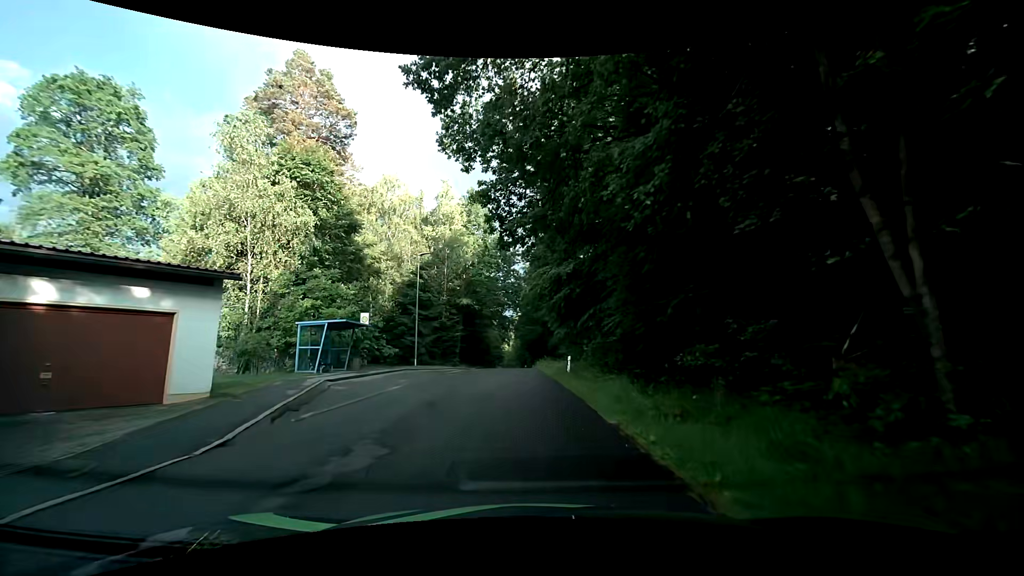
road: residential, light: Day
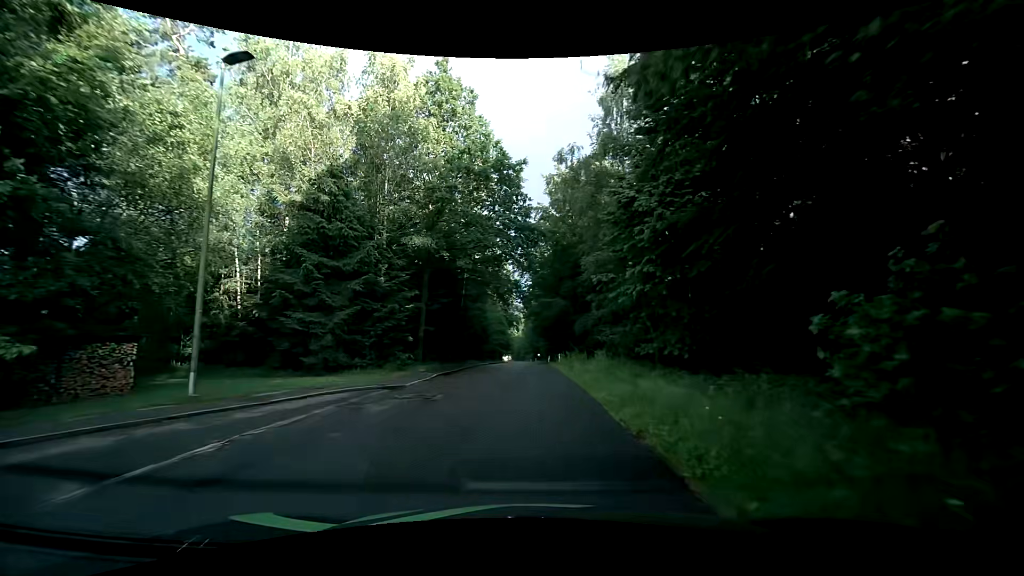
(-0.8, +24.9) m; -2°
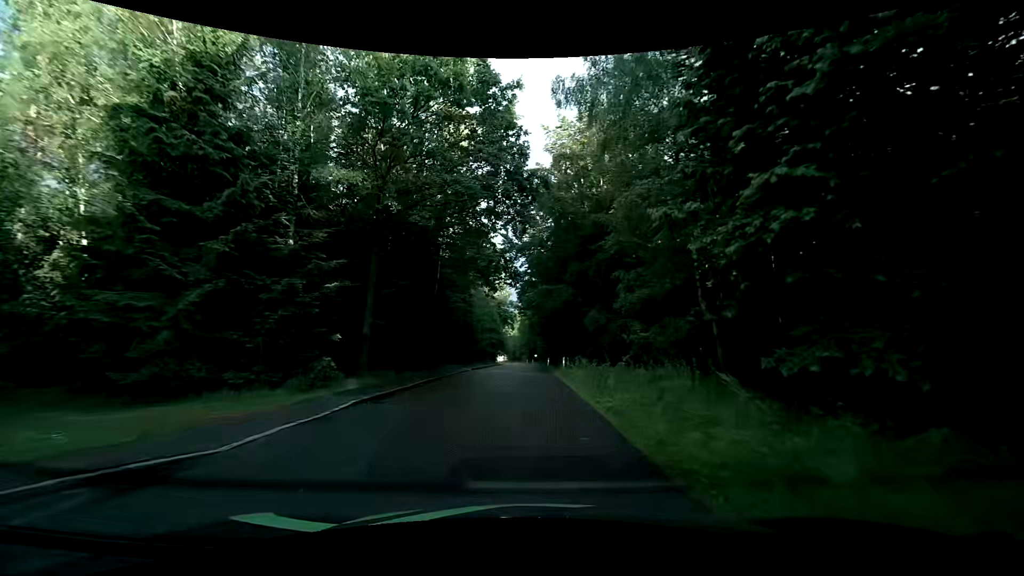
(0.0, +9.9) m; +1°
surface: asphalt
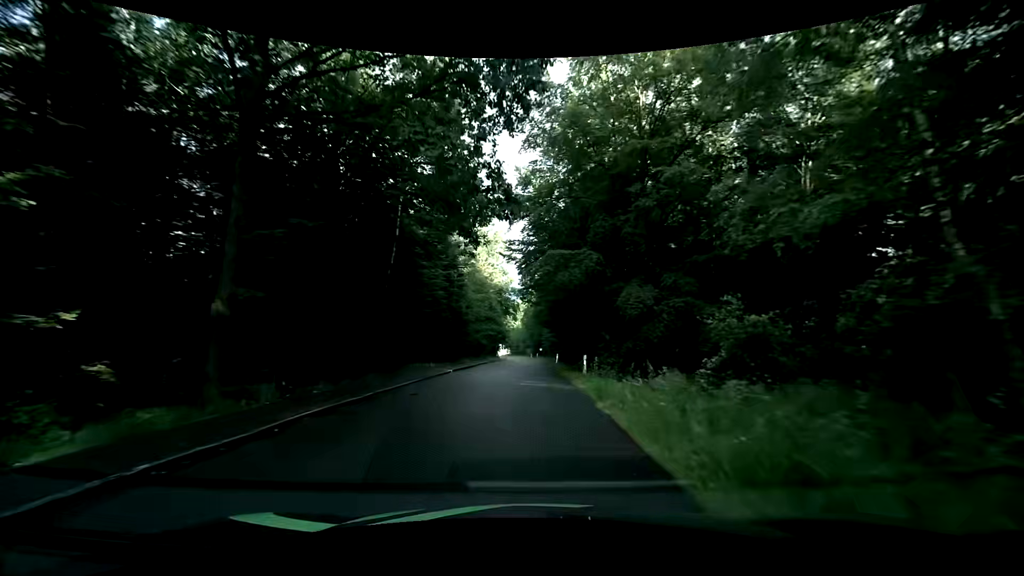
(-0.3, +10.7) m; -1°
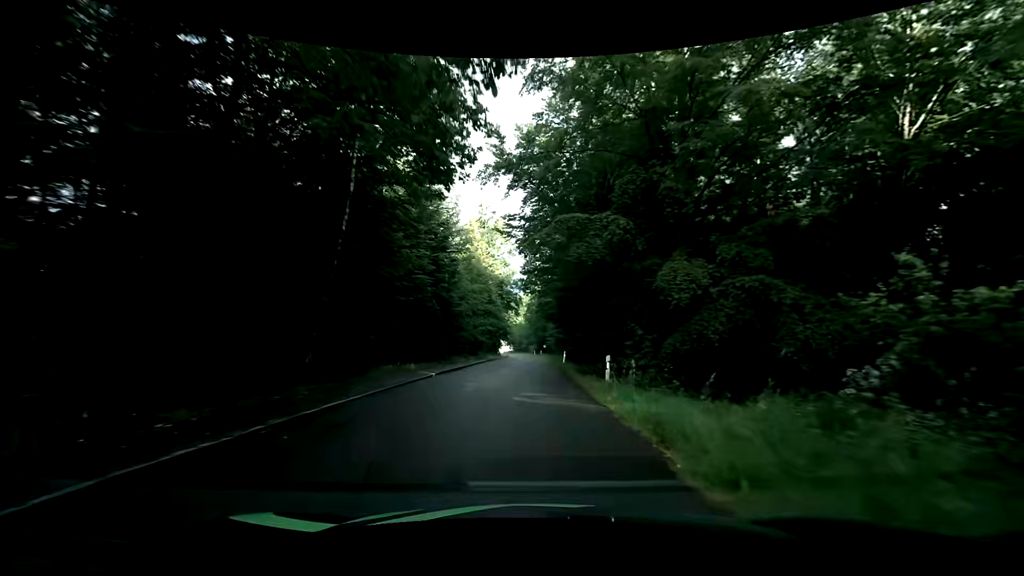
(-0.1, +5.7) m; -1°
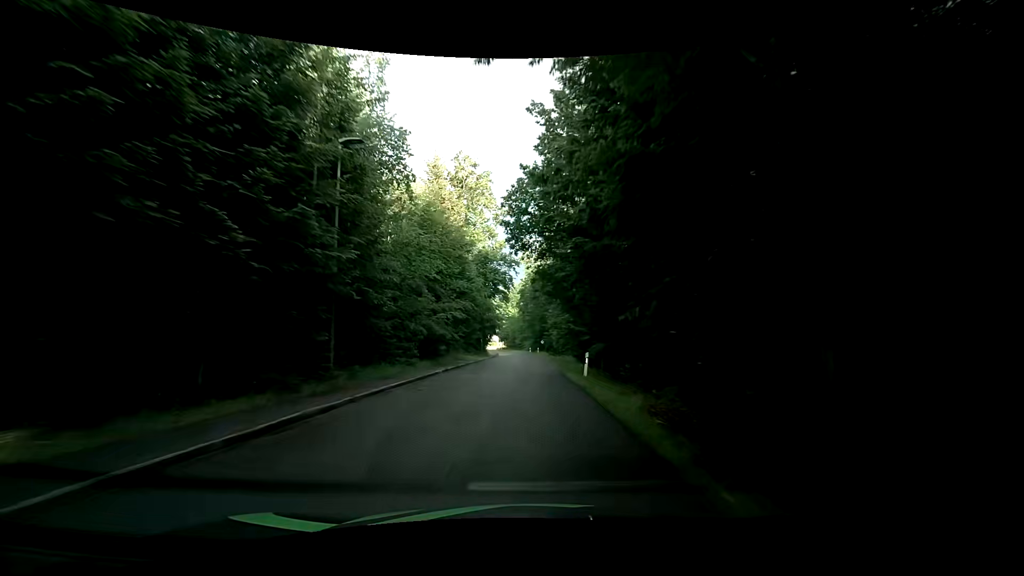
(+0.2, +19.0) m; 0°
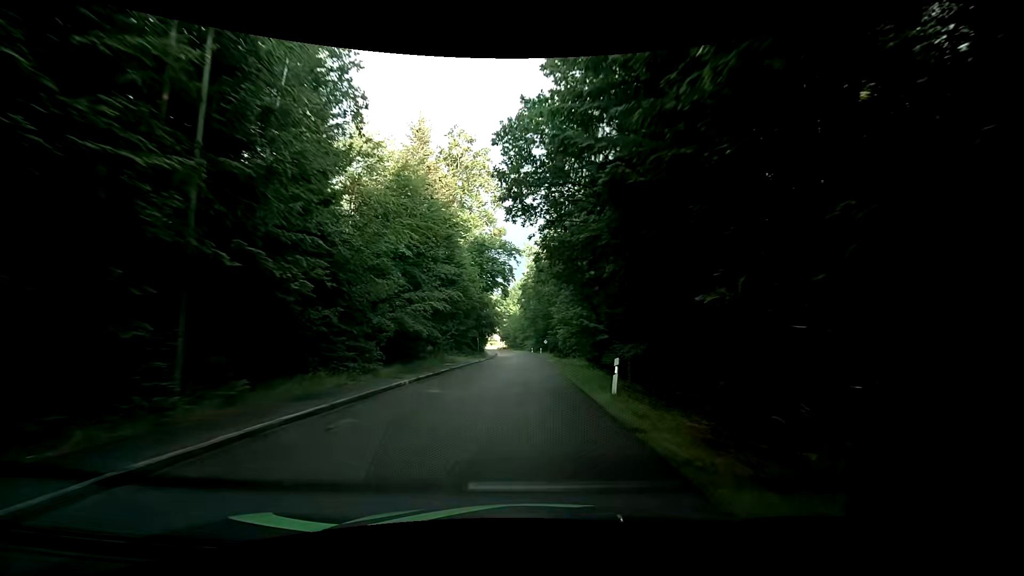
(+0.1, +6.8) m; 0°
(0, +10) (0, +20) (0, +30) (0, +40) (0, +50) (0, +60) (0, +70) (0, +80) (-1, +90) (-2, +100) m
